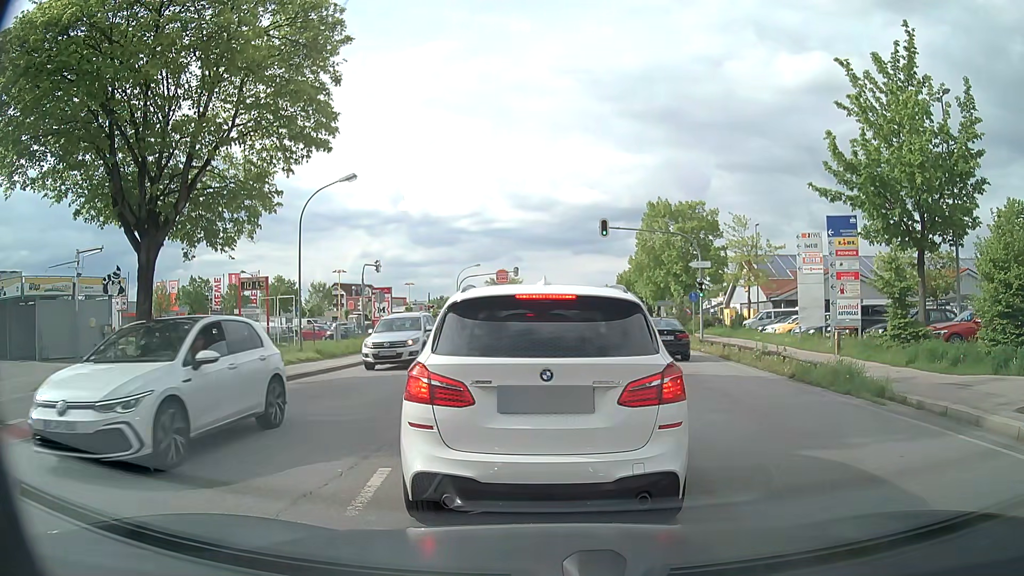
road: secondary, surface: asphalt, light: Day
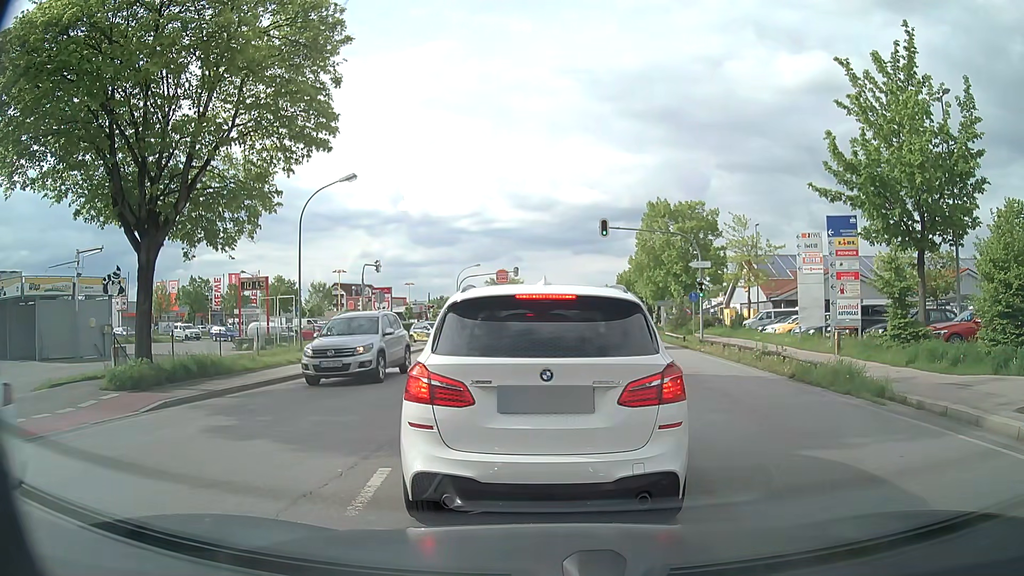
(0.0, 0.0) m; 0°
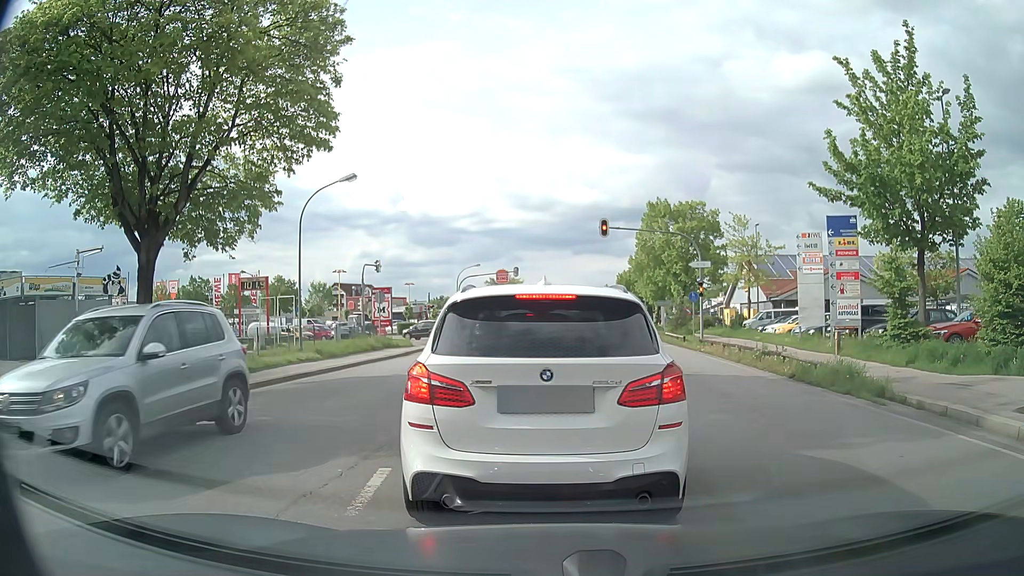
(0.0, 0.0) m; 0°
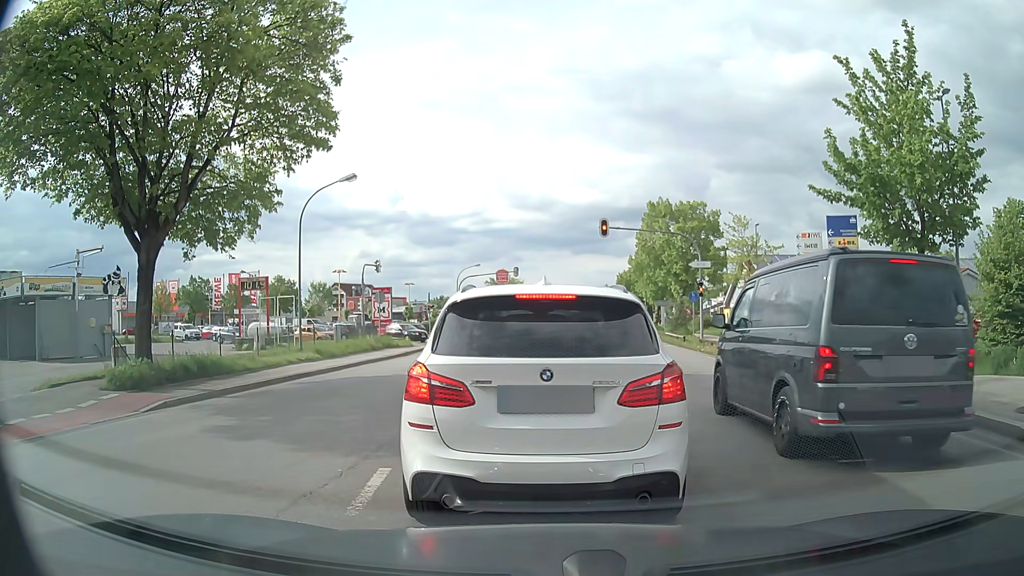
(0.0, 0.0) m; 0°
